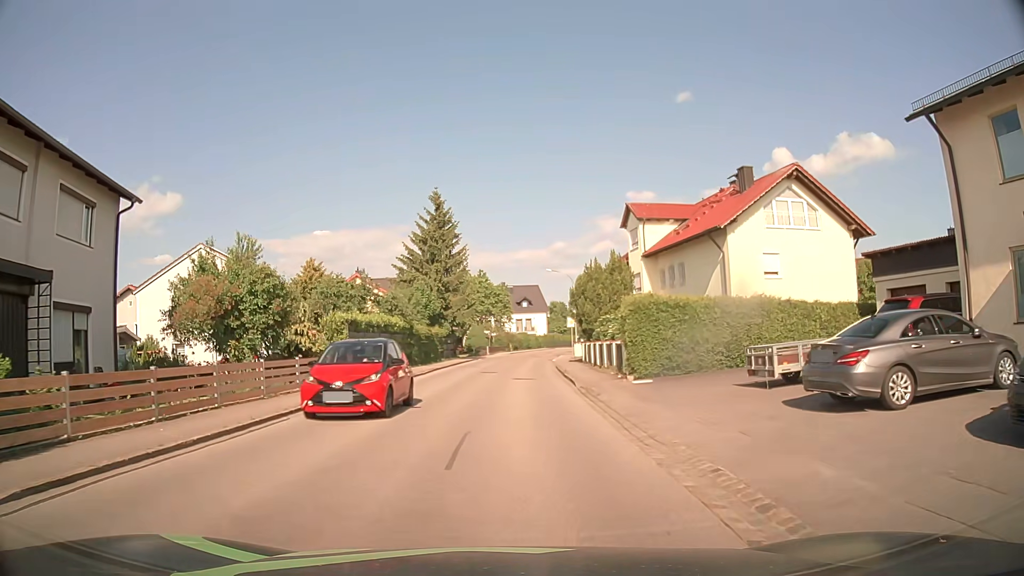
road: residential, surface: asphalt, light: Day
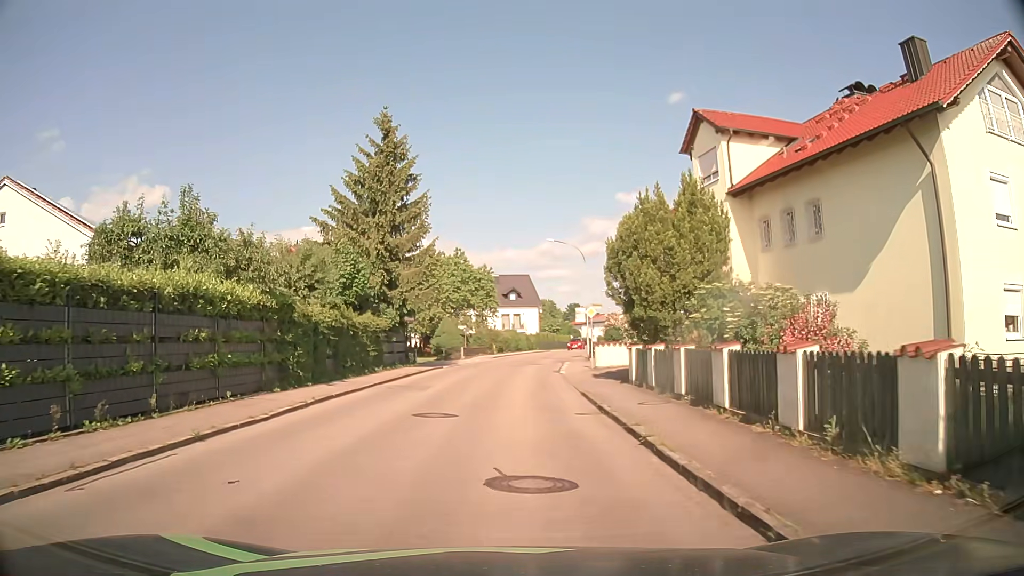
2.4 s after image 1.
(+0.1, +18.7) m; 0°
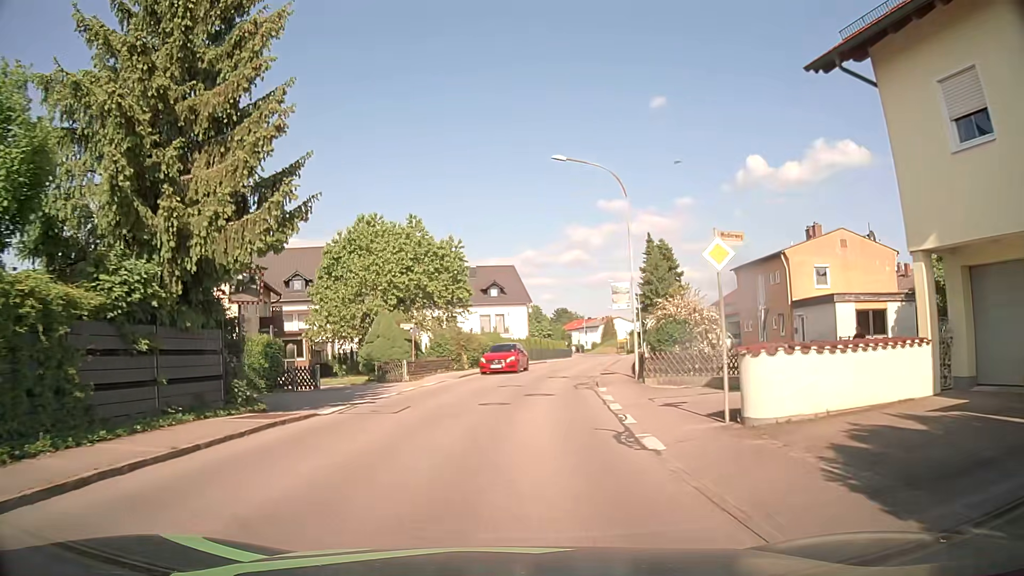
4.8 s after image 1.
(+0.6, +21.1) m; +2°
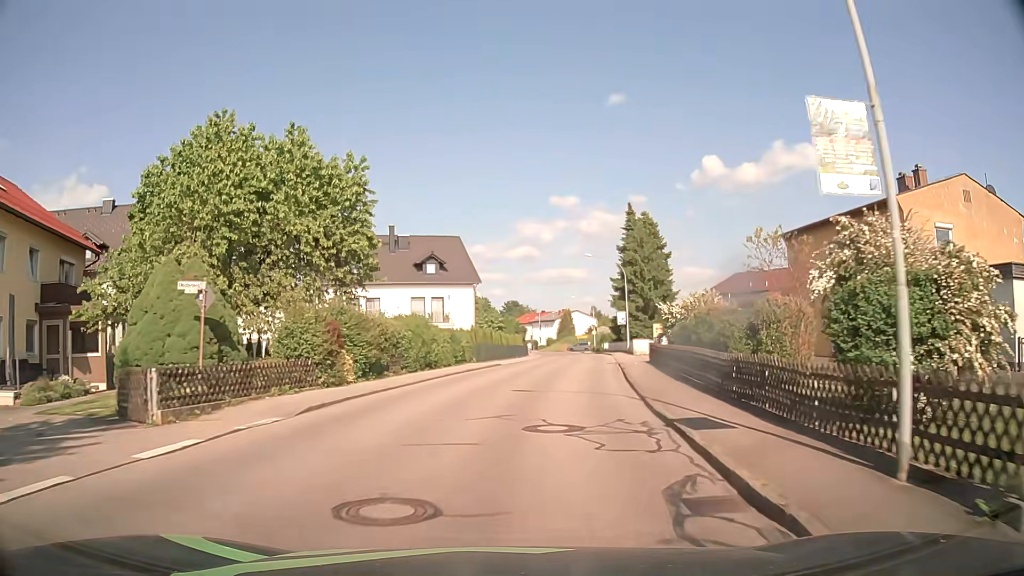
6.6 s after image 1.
(+0.5, +17.9) m; +5°
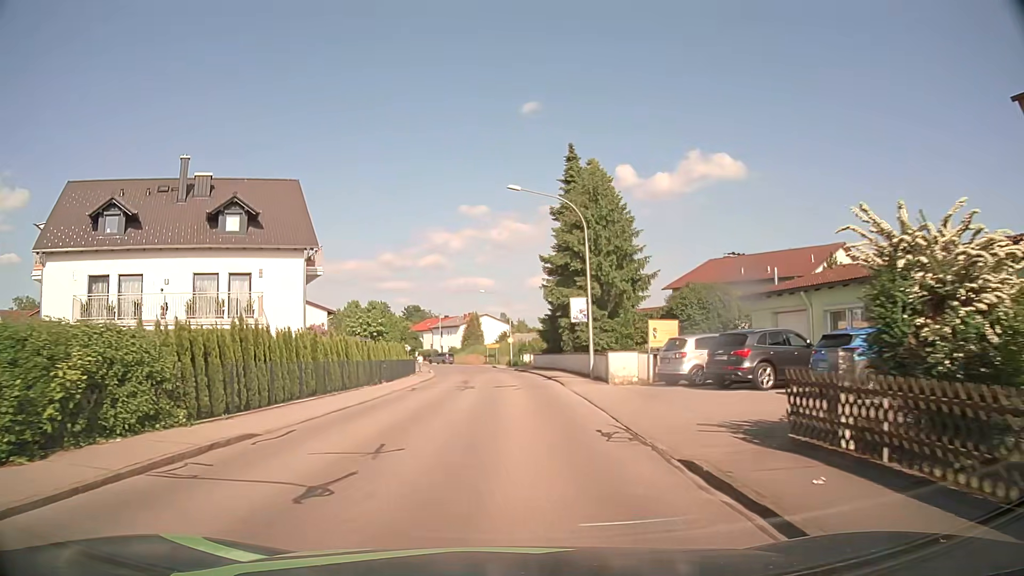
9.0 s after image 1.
(+1.9, +24.7) m; +8°
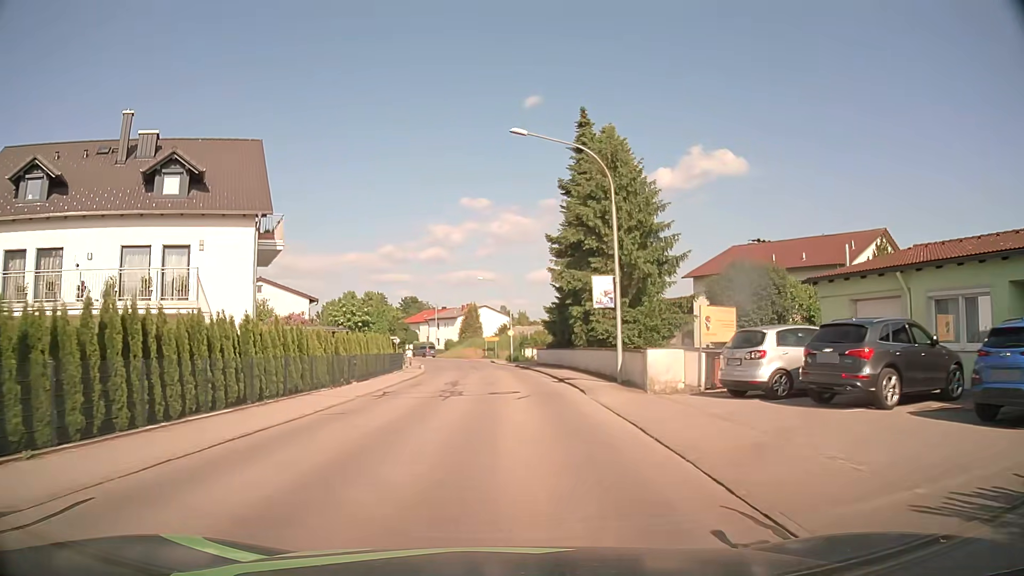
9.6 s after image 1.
(0.0, +6.4) m; 0°
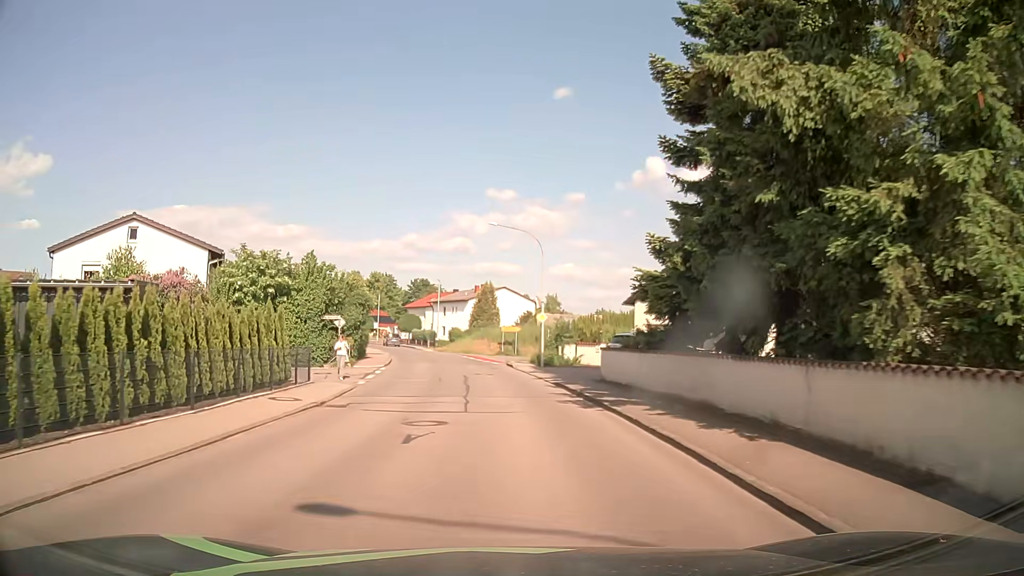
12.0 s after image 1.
(-0.1, +24.9) m; -1°
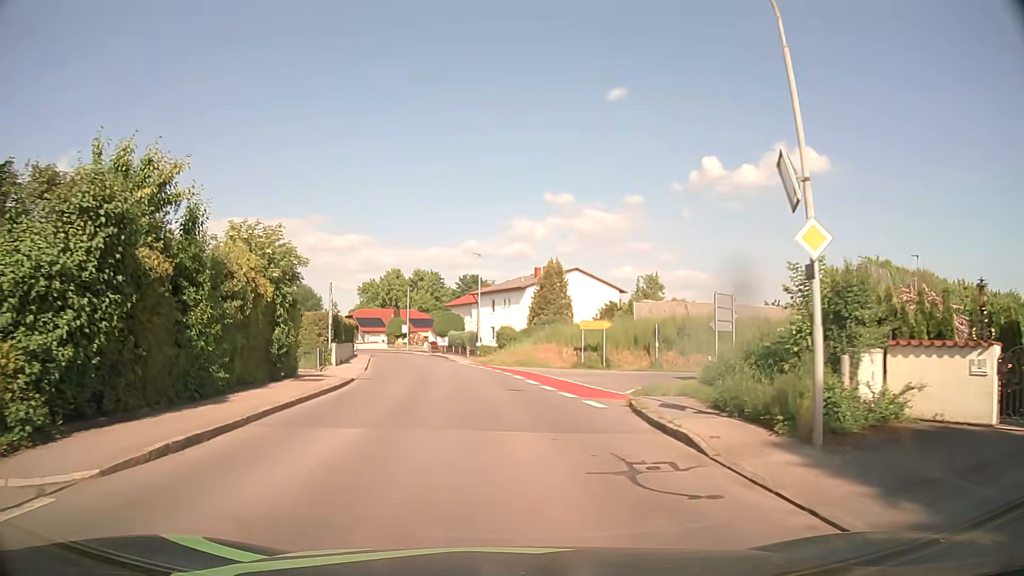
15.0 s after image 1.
(-1.2, +27.4) m; -5°
(0, +10) (-1, +20) (-2, +30) (-3, +40) (-5, +50) (-7, +59) (-9, +69) (-13, +79) (-18, +87) (-24, +95) m
